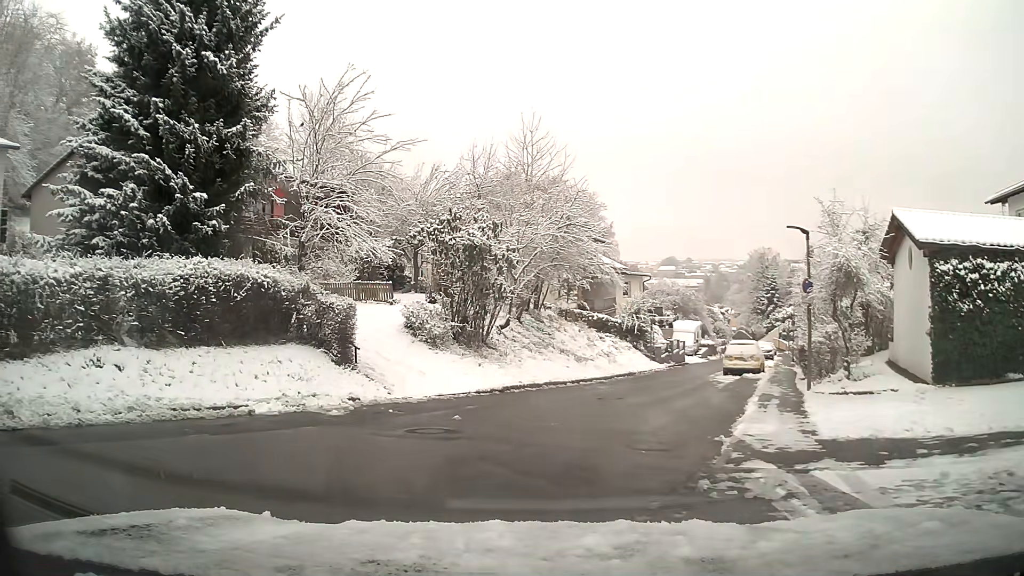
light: Day
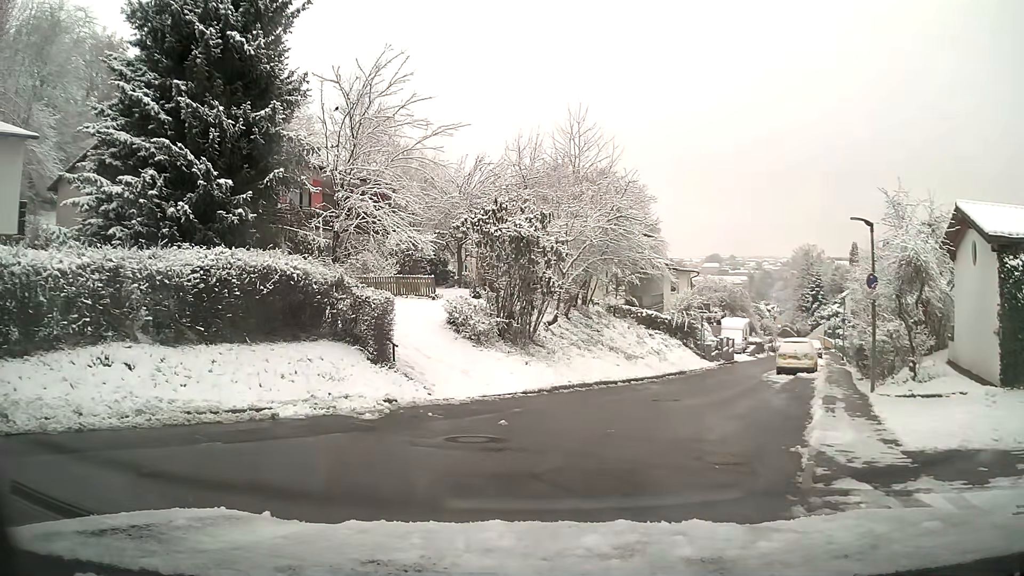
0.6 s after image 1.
(0.0, +1.2) m; -2°
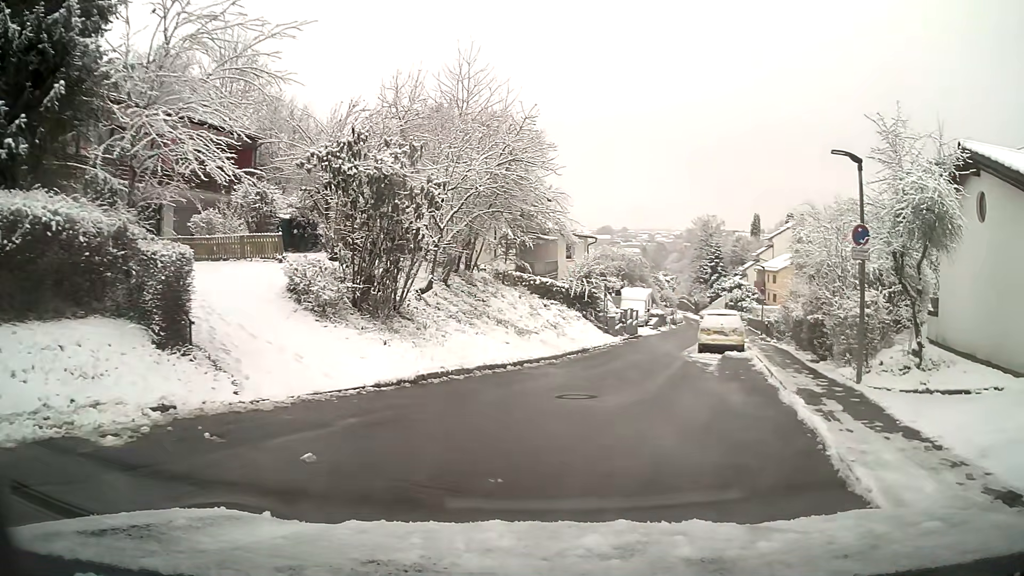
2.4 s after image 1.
(+0.4, +4.8) m; +11°
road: residential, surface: asphalt
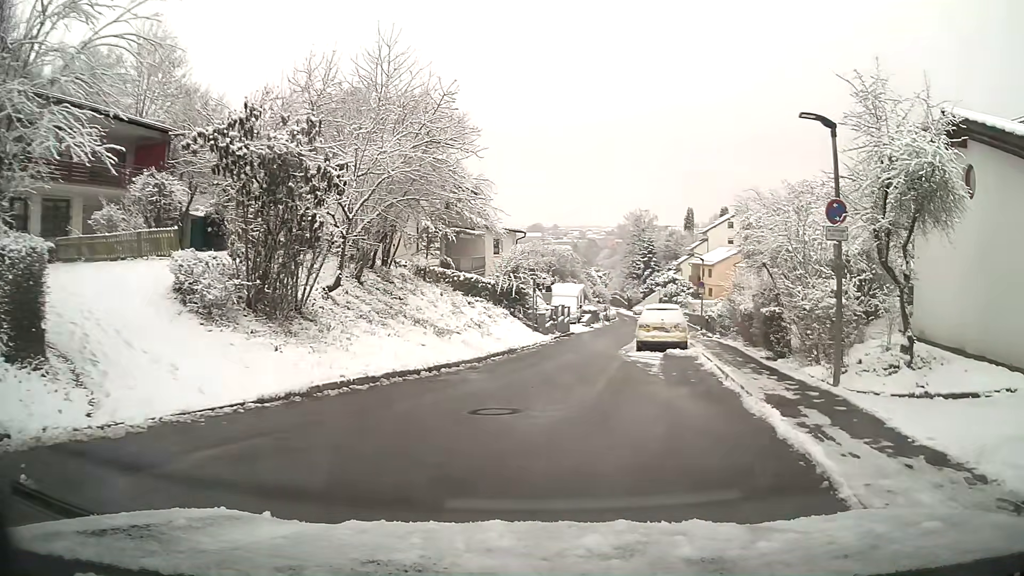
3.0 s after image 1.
(+0.1, +2.1) m; +4°
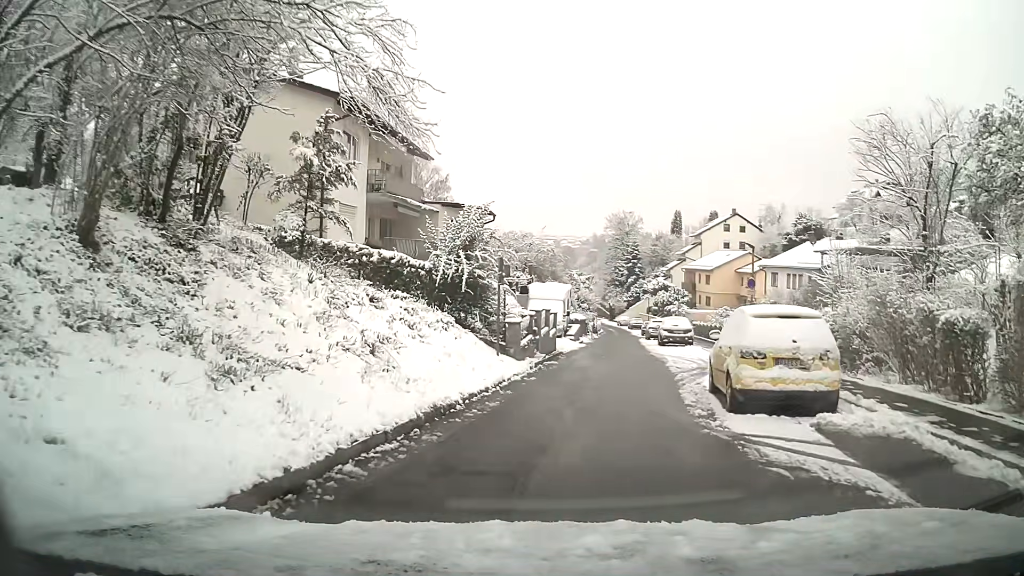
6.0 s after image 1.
(-0.1, +13.2) m; +2°
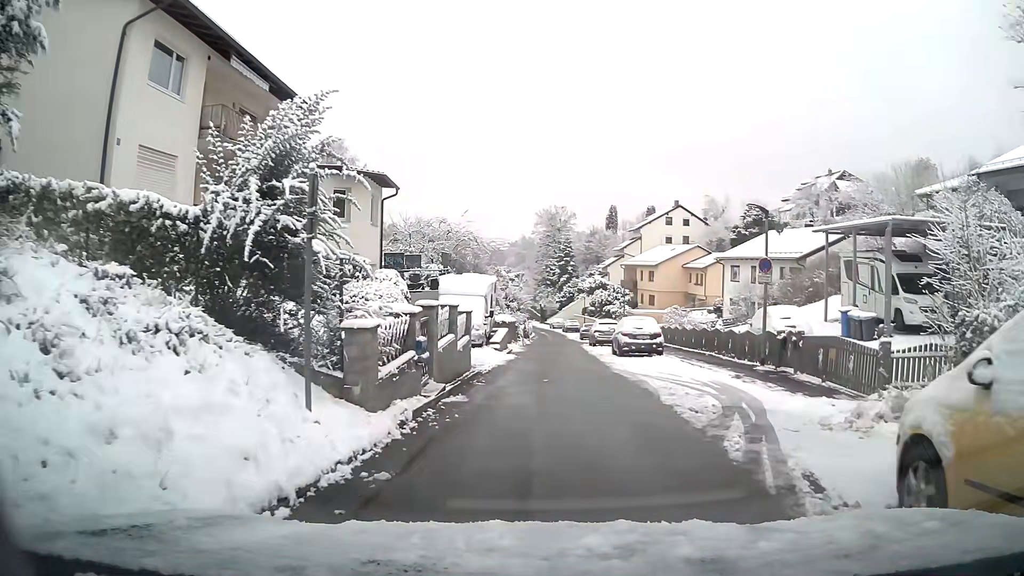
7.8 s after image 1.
(+0.4, +9.2) m; +6°
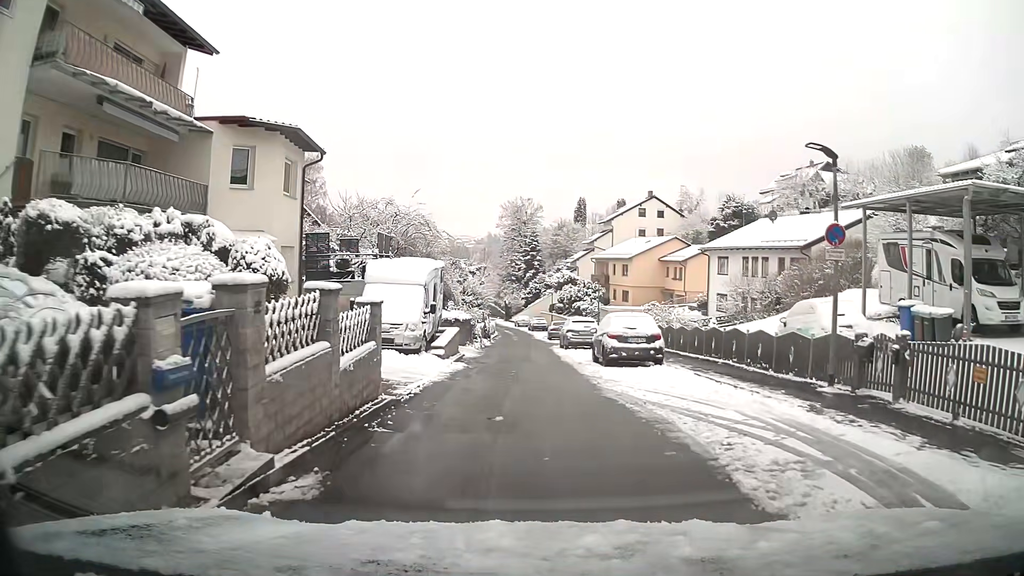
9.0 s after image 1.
(+0.2, +6.5) m; +2°
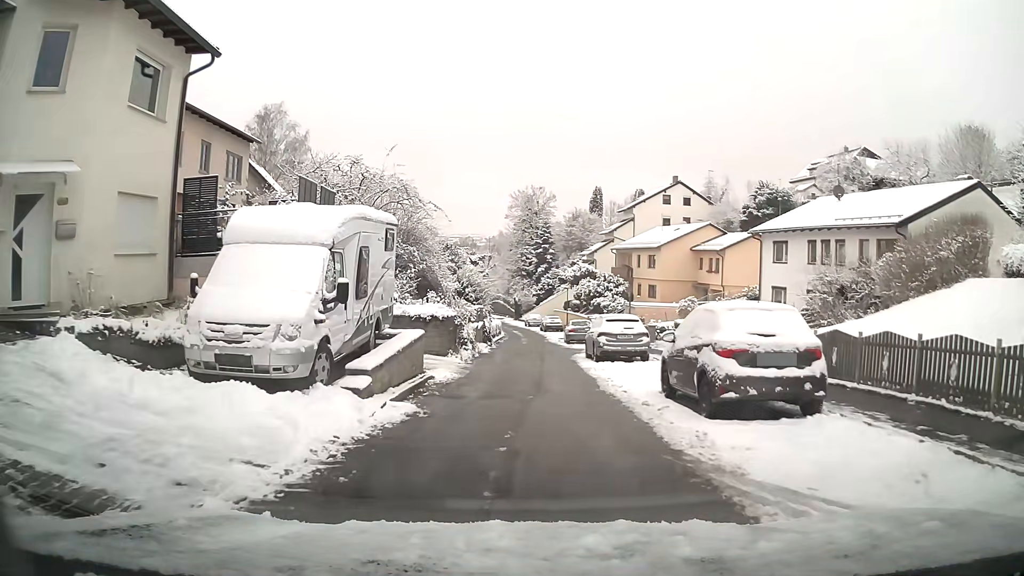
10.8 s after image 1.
(-0.1, +10.1) m; -1°
(0, +10) (0, +20) (0, +30) (0, +40) (0, +50) (-1, +60) (-2, +70) (-3, +80) (-5, +90) (-7, +99) m
